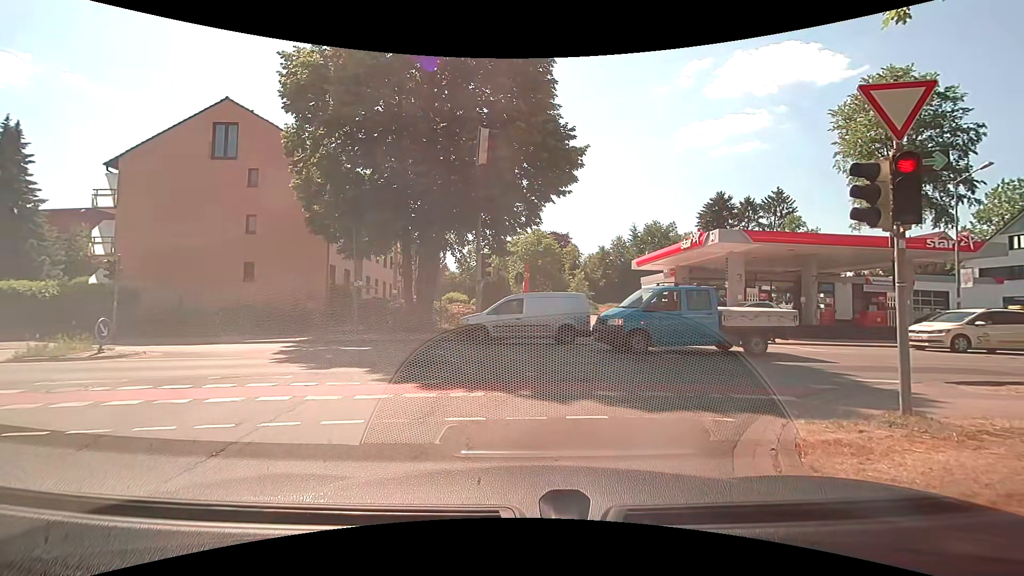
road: residential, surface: asphalt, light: Day
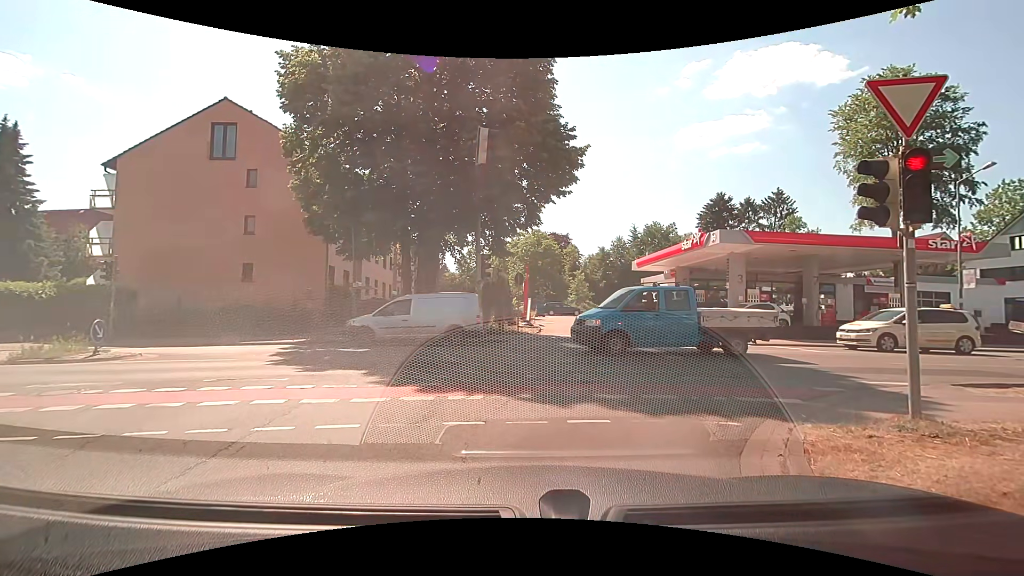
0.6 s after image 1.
(0.0, +0.2) m; 0°
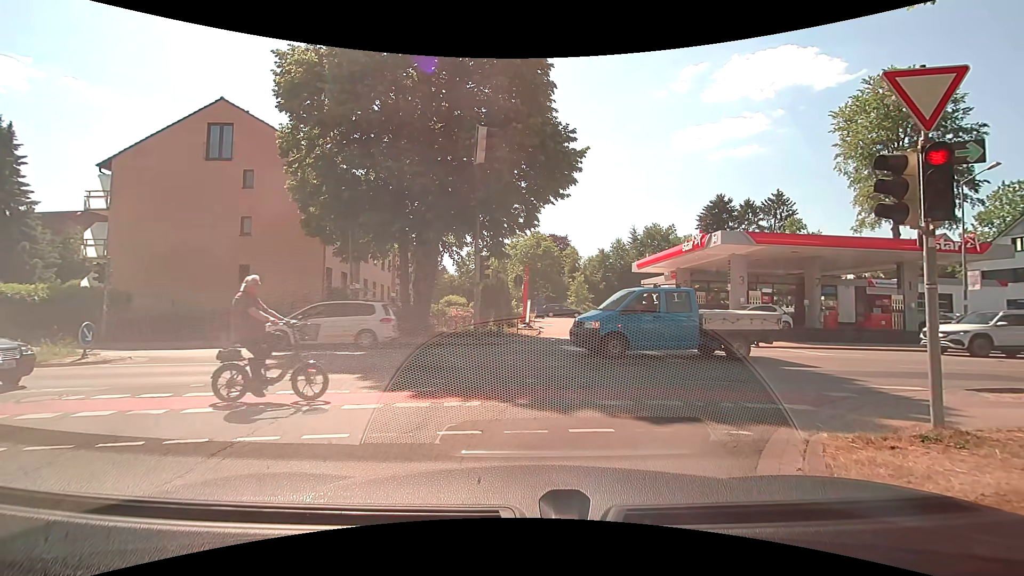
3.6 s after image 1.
(0.0, +0.4) m; 0°
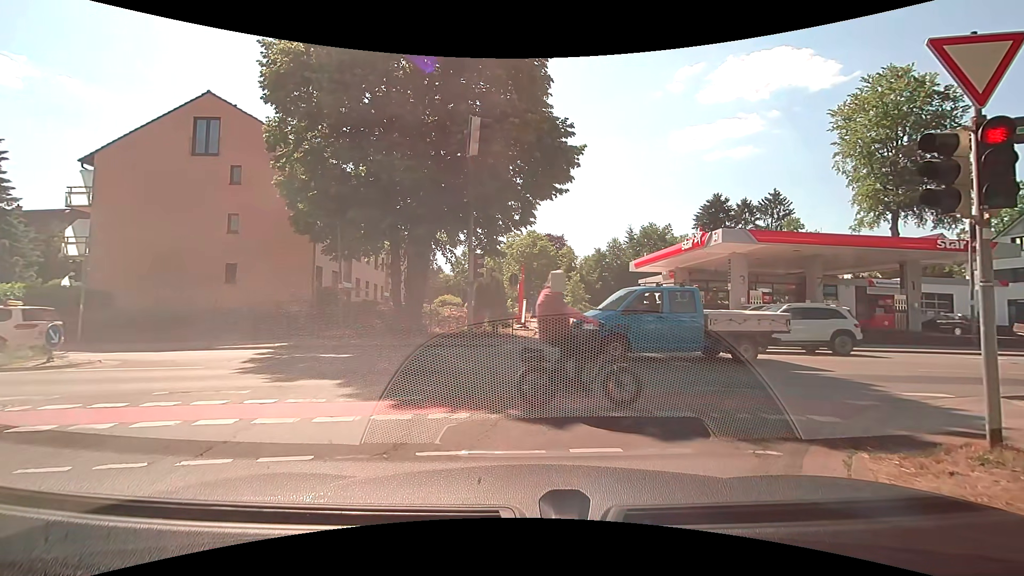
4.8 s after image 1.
(0.0, +0.8) m; 0°
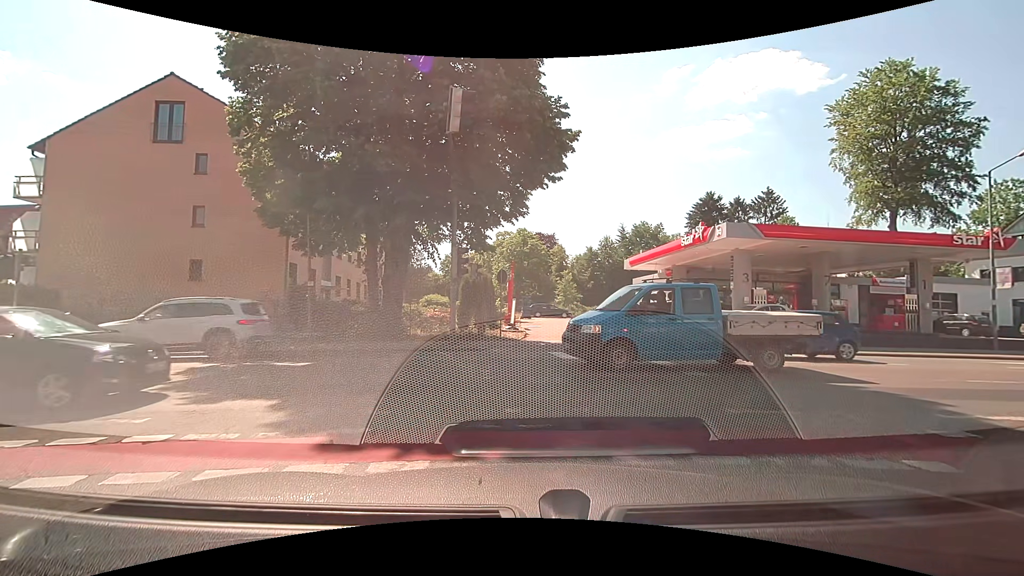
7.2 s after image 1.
(0.0, +1.9) m; 0°
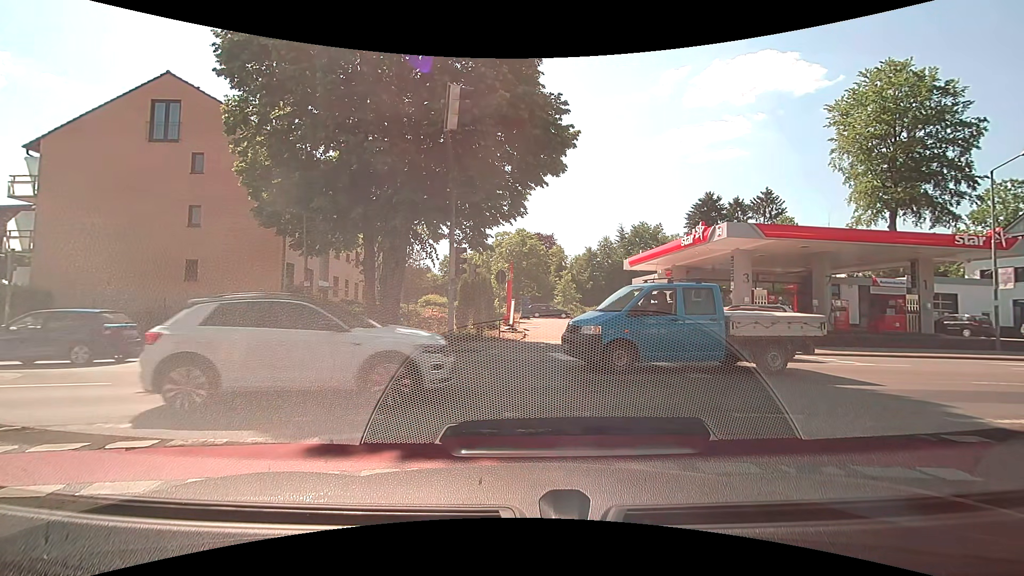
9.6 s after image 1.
(0.0, +0.3) m; 0°
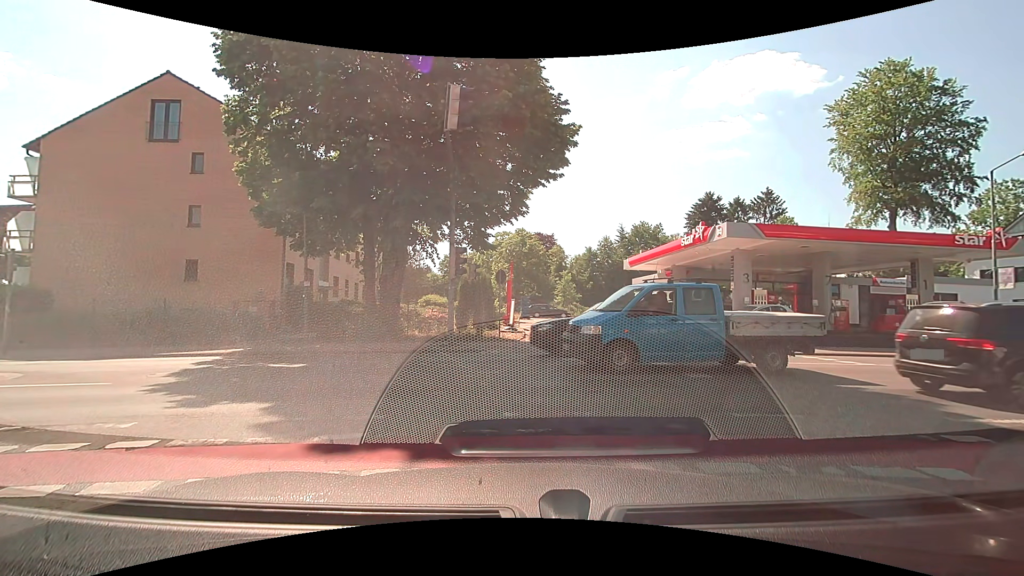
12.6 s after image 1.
(0.0, 0.0) m; 0°
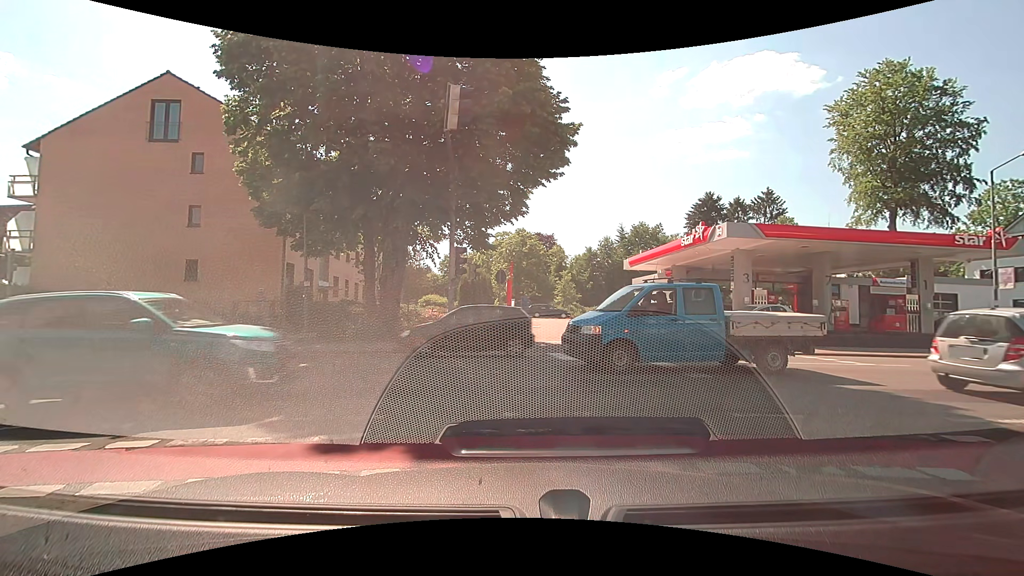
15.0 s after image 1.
(0.0, 0.0) m; 0°
